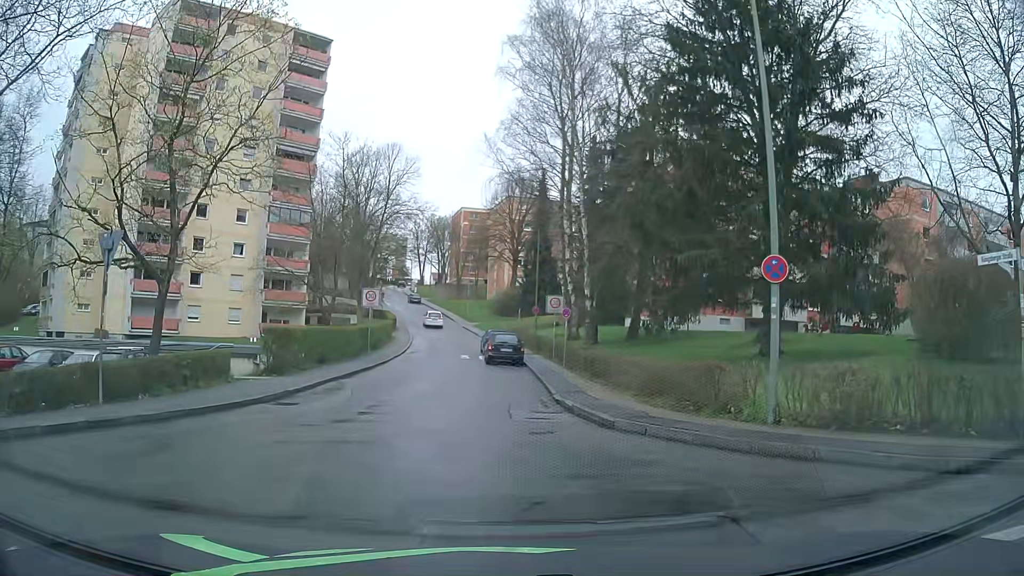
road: residential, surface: asphalt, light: Day
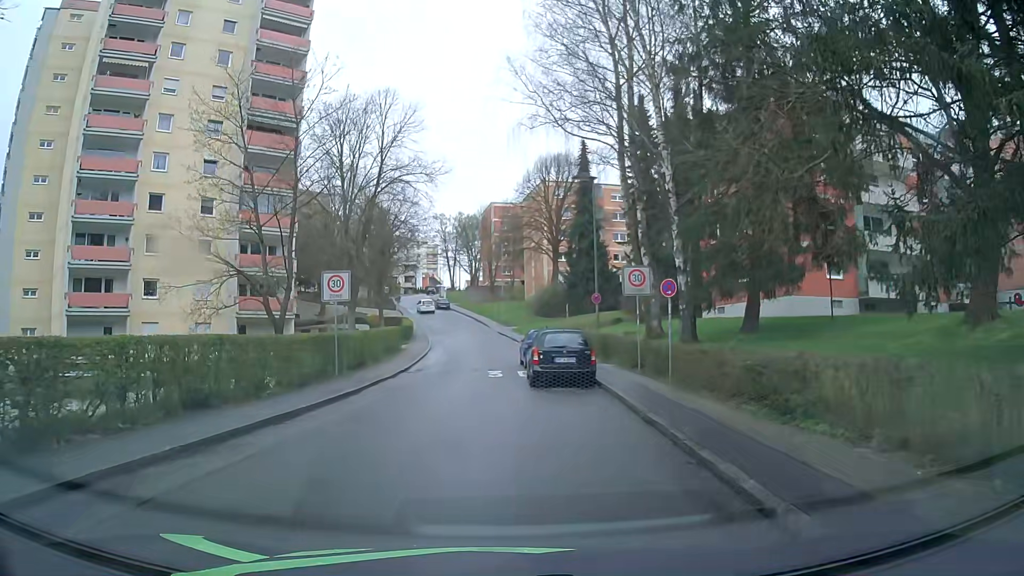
(0.0, +13.0) m; -2°
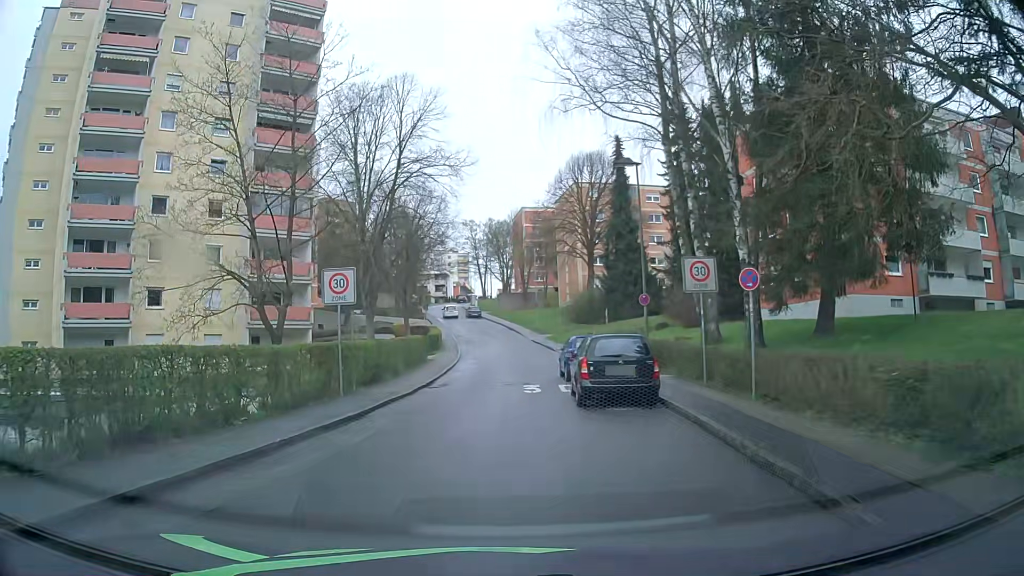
(0.0, +3.5) m; -2°
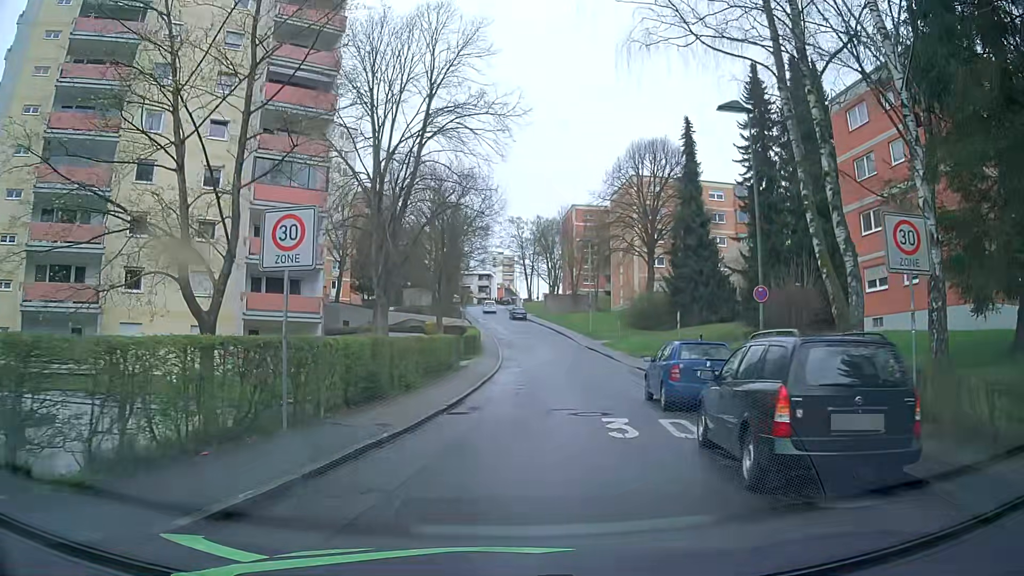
(-0.5, +7.6) m; -6°
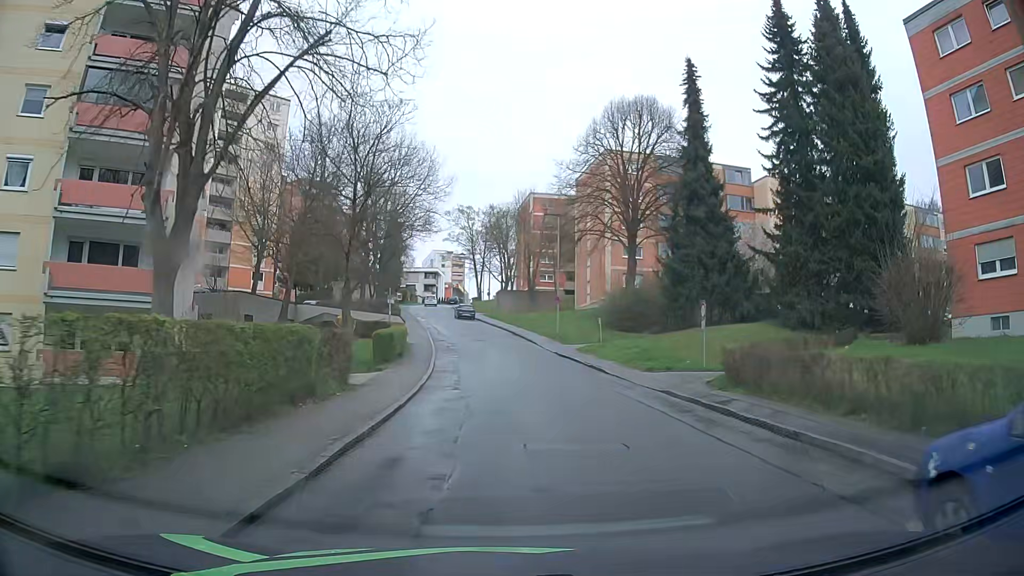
(+0.6, +13.0) m; +5°
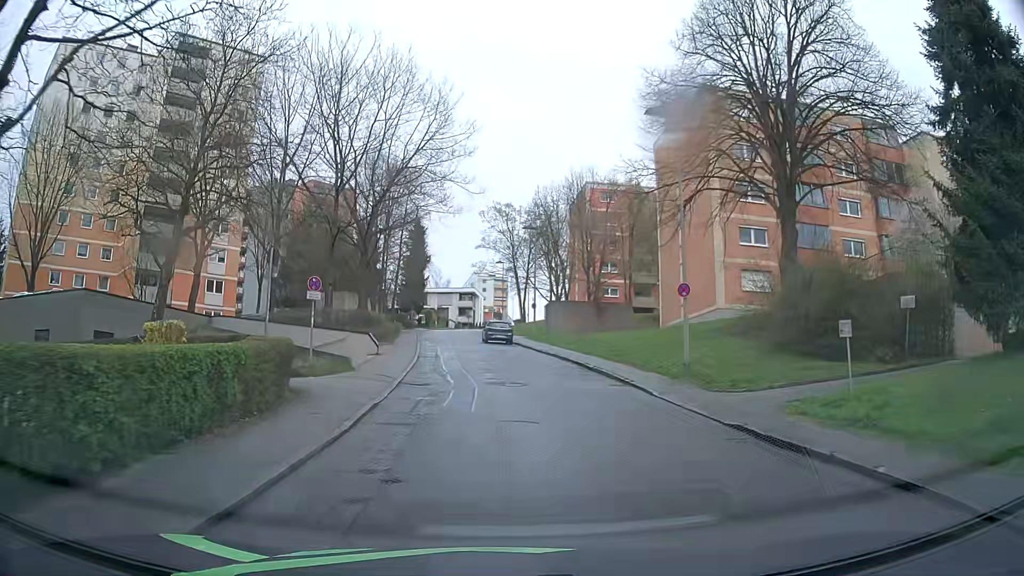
(-0.6, +23.4) m; -5°
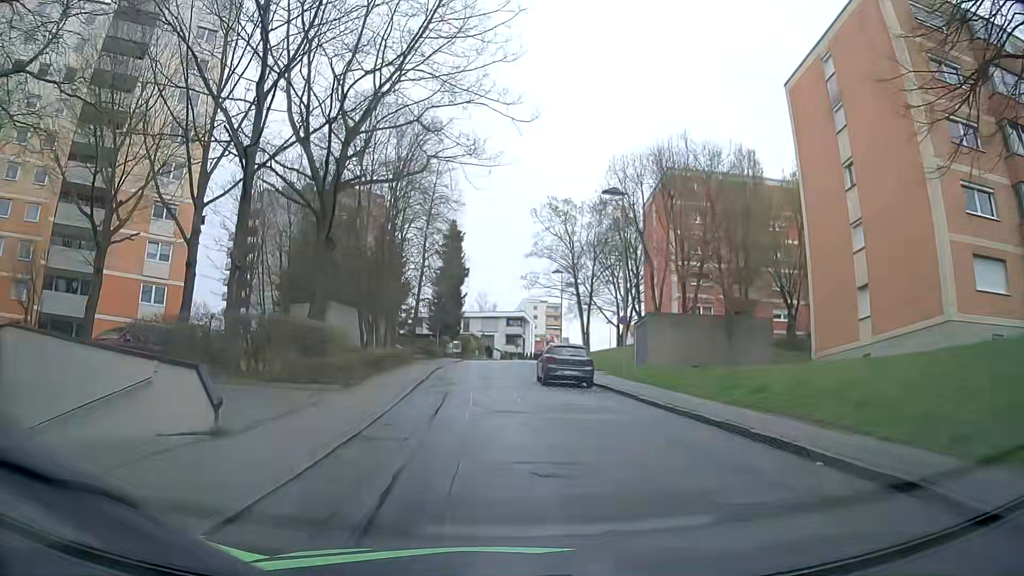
(-0.6, +19.0) m; -3°
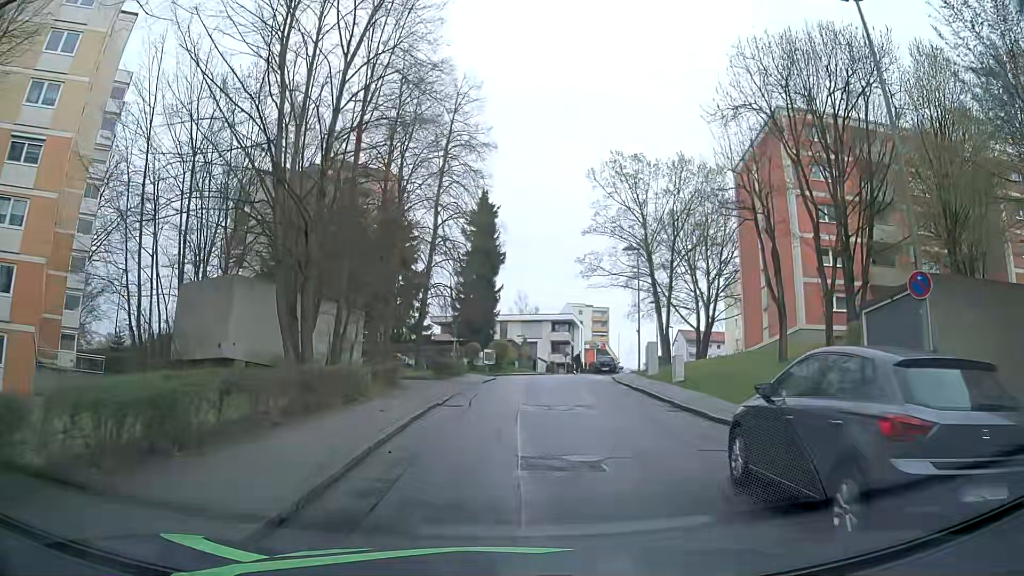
(-1.0, +18.5) m; -4°
(0, +10) (0, +20) (0, +30) (+1, +40) (+3, +50) (+5, +60) (+8, +69) (+12, +78) (+15, +88) (+18, +97) m
